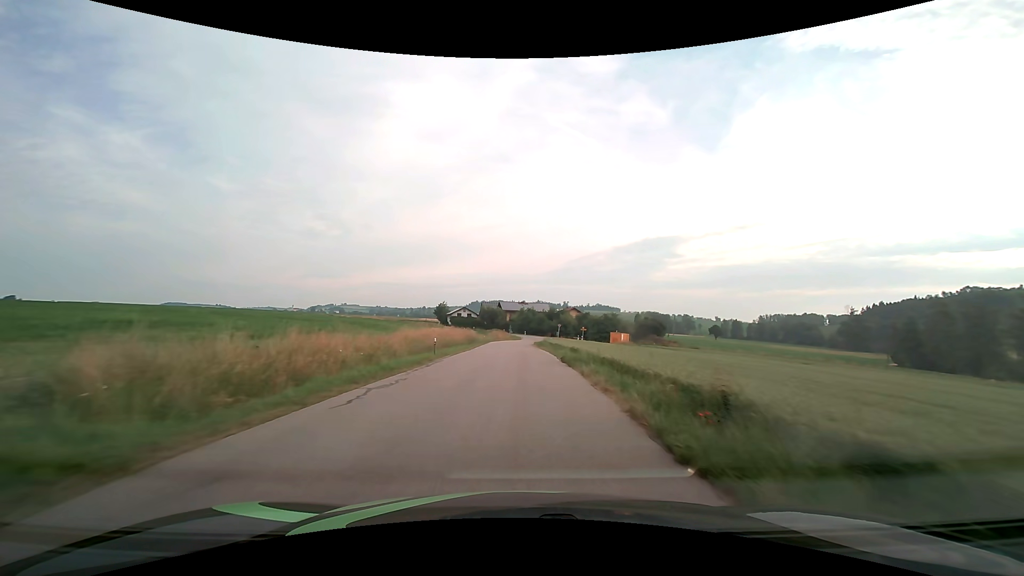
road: tertiary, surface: asphalt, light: Day
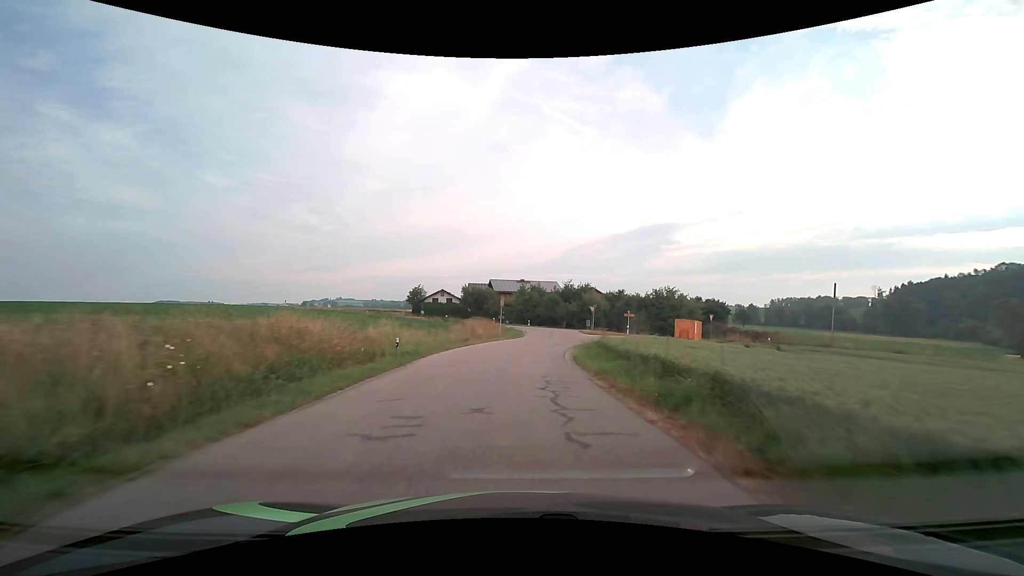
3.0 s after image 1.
(-0.1, +45.3) m; 0°
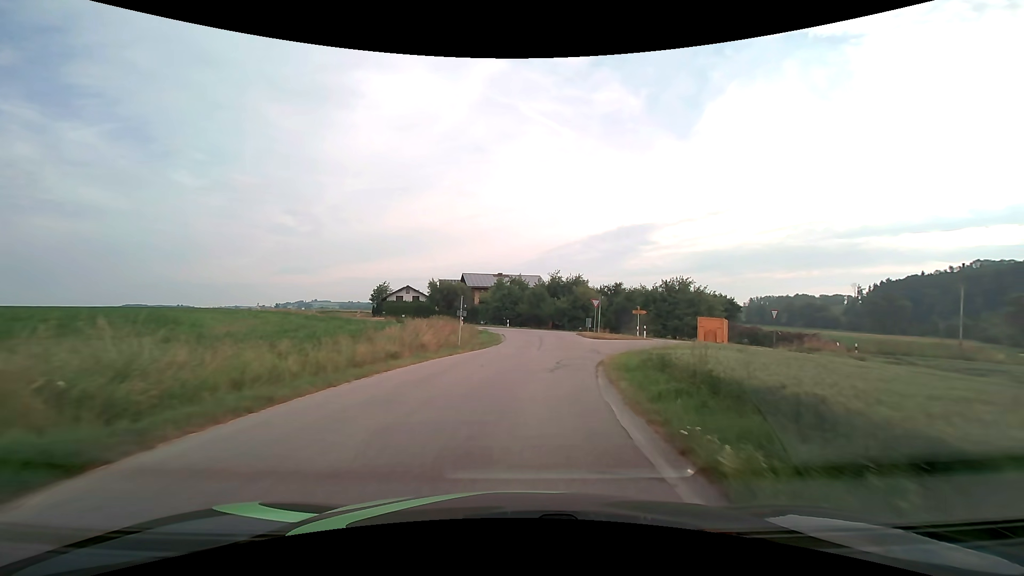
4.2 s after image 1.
(+0.3, +15.5) m; +2°
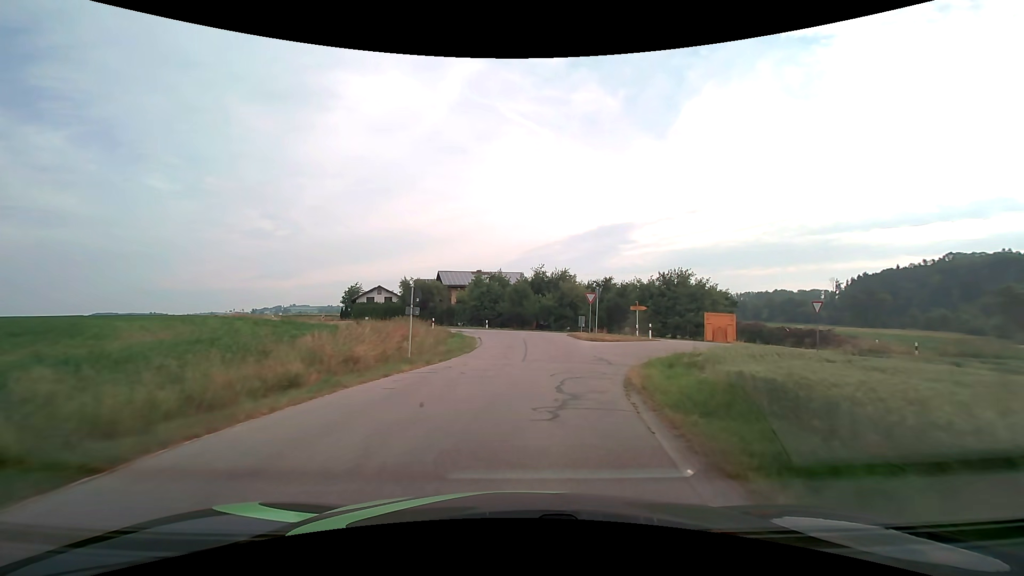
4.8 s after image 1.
(+0.1, +7.0) m; +2°
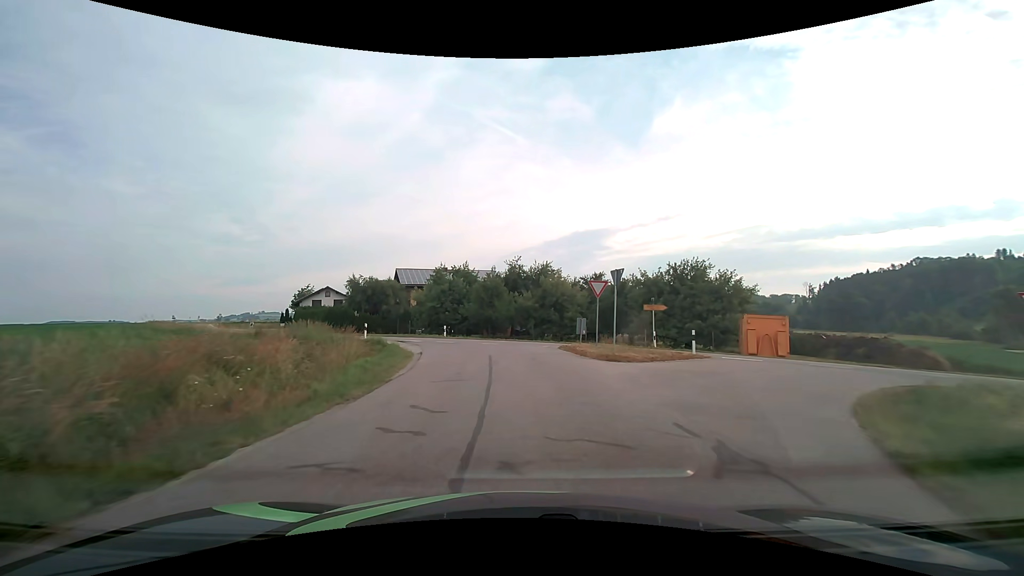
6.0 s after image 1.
(+0.4, +12.6) m; +3°
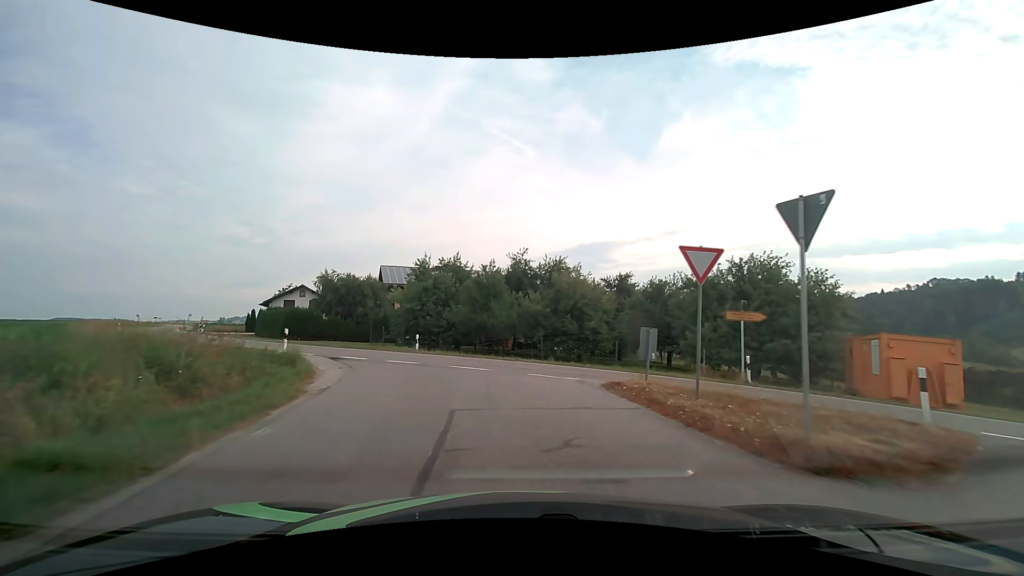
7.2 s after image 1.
(0.0, +11.3) m; 0°
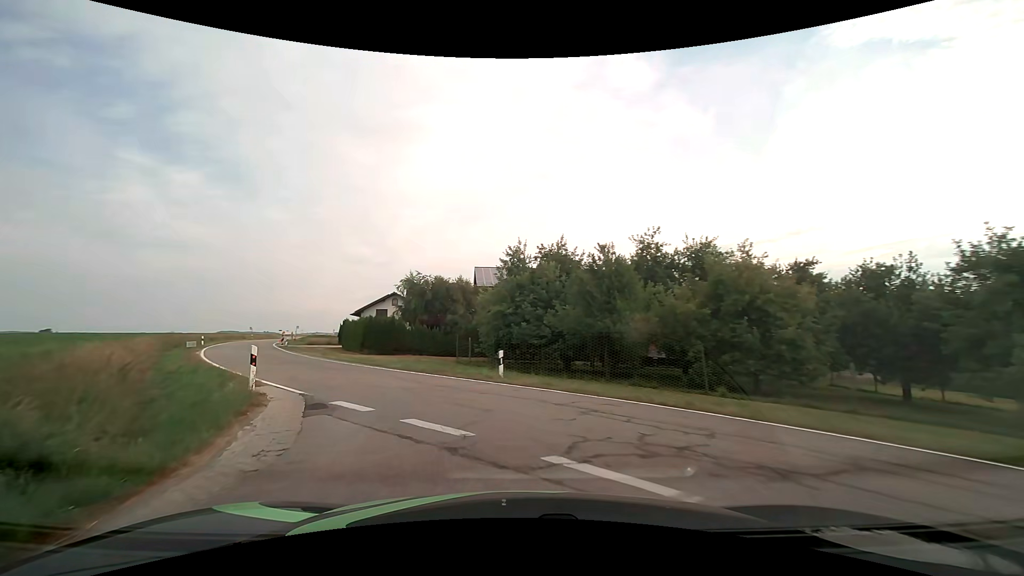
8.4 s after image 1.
(-0.8, +10.9) m; -11°
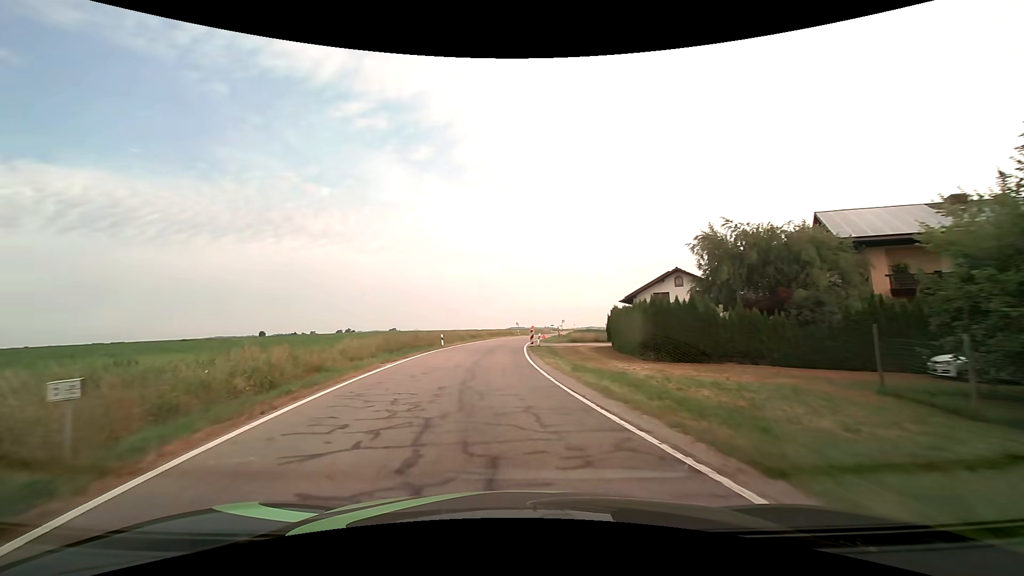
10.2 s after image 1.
(-5.2, +17.7) m; -31°
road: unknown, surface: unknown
(-1, +10) (-1, +20) (-2, +30) (-2, +40) (-2, +50) (-1, +60) (0, +70) (+1, +80) (+3, +90) (+5, +99) m
